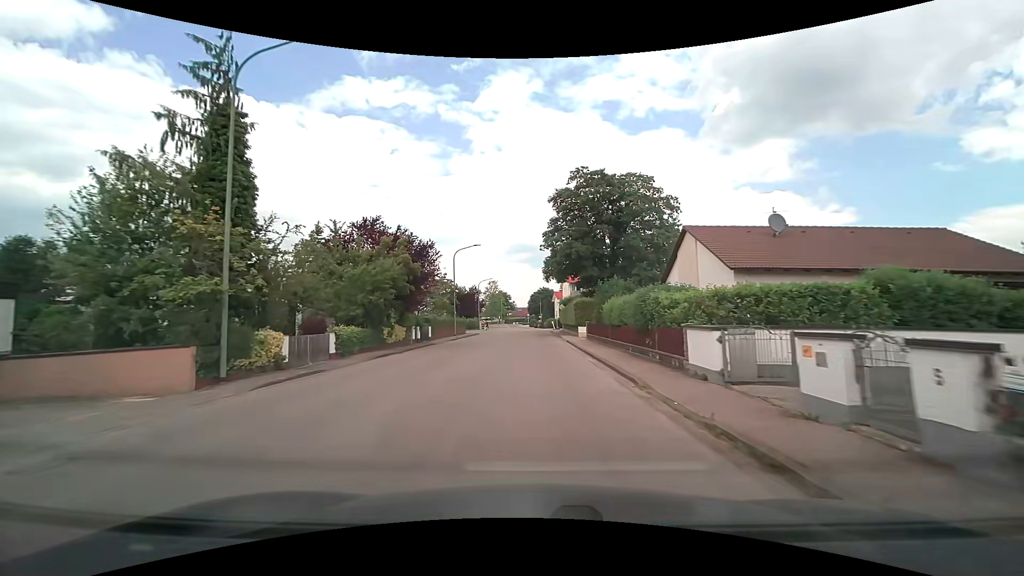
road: residential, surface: asphalt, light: Day
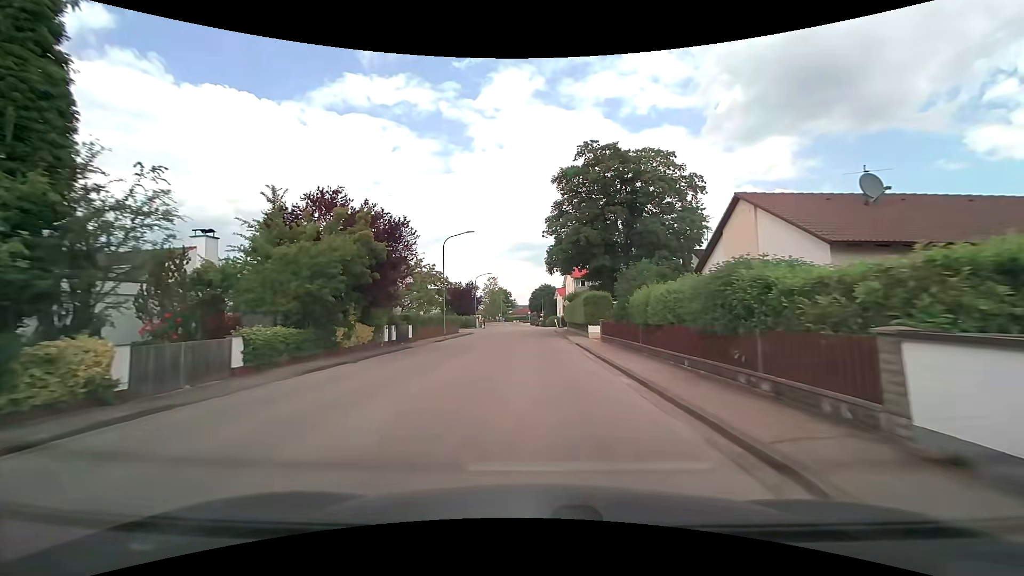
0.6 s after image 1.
(0.0, +6.8) m; 0°
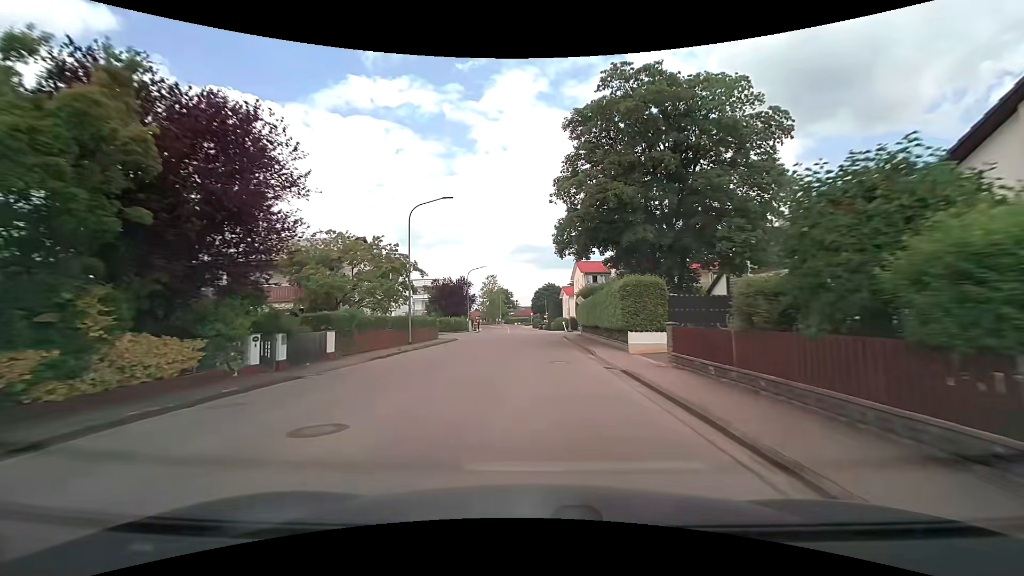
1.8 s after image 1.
(-0.1, +13.6) m; -1°
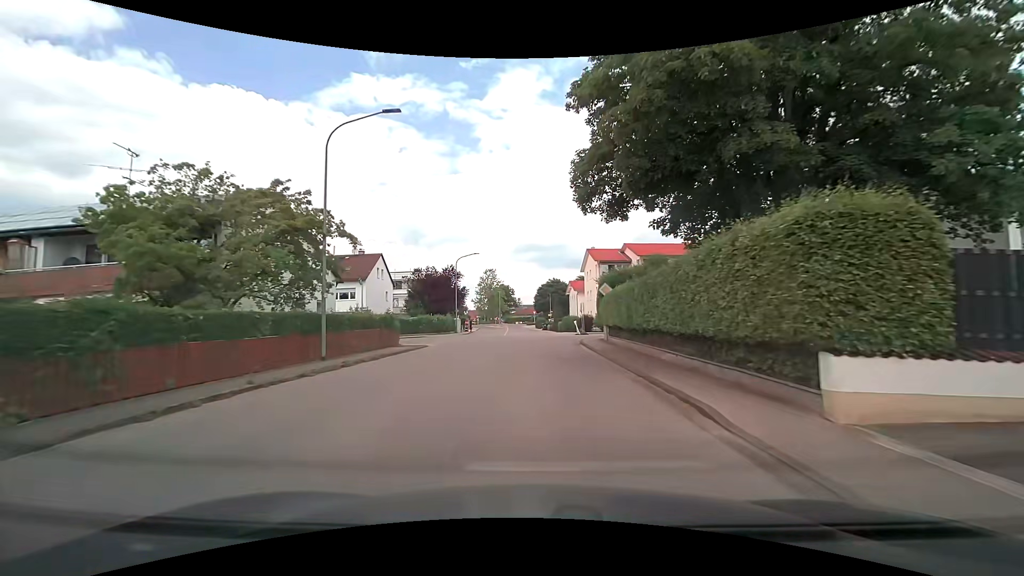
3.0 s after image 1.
(0.0, +13.5) m; 0°
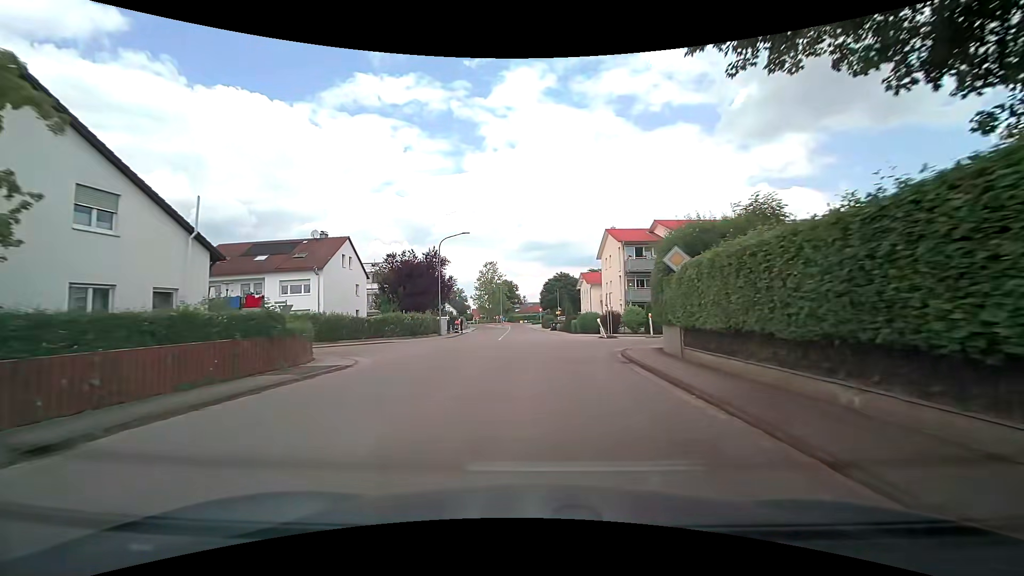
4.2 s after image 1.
(-0.1, +13.4) m; -1°
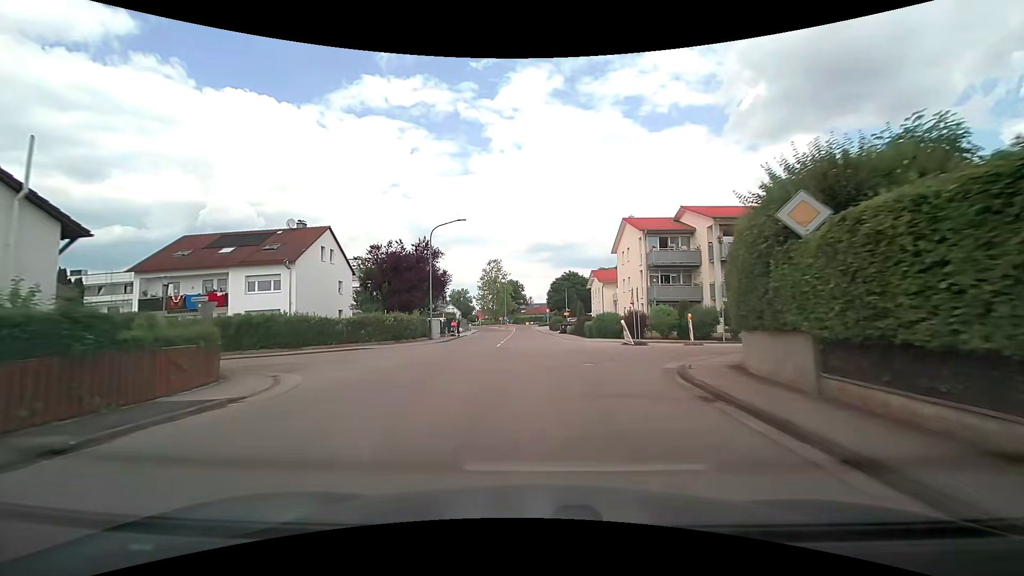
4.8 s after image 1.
(-0.1, +6.7) m; -1°
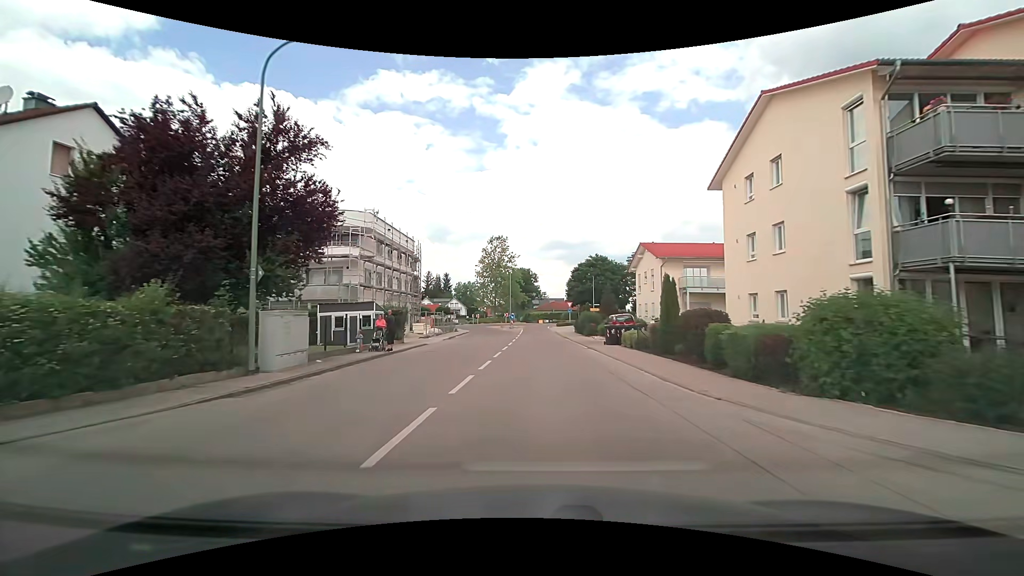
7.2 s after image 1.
(-0.4, +26.4) m; -1°
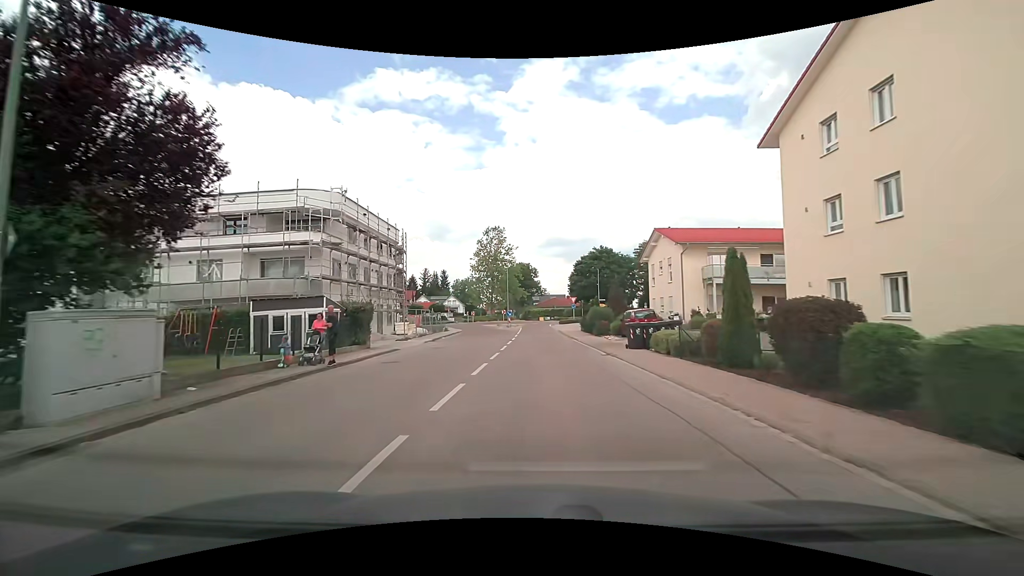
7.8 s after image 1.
(0.0, +6.3) m; -1°
